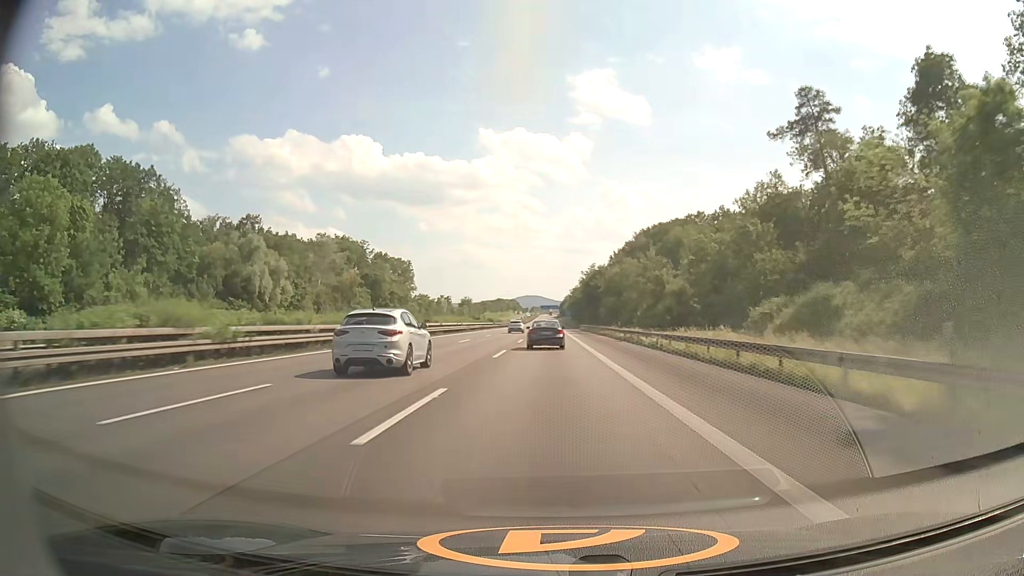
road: motorway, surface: asphalt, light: Day
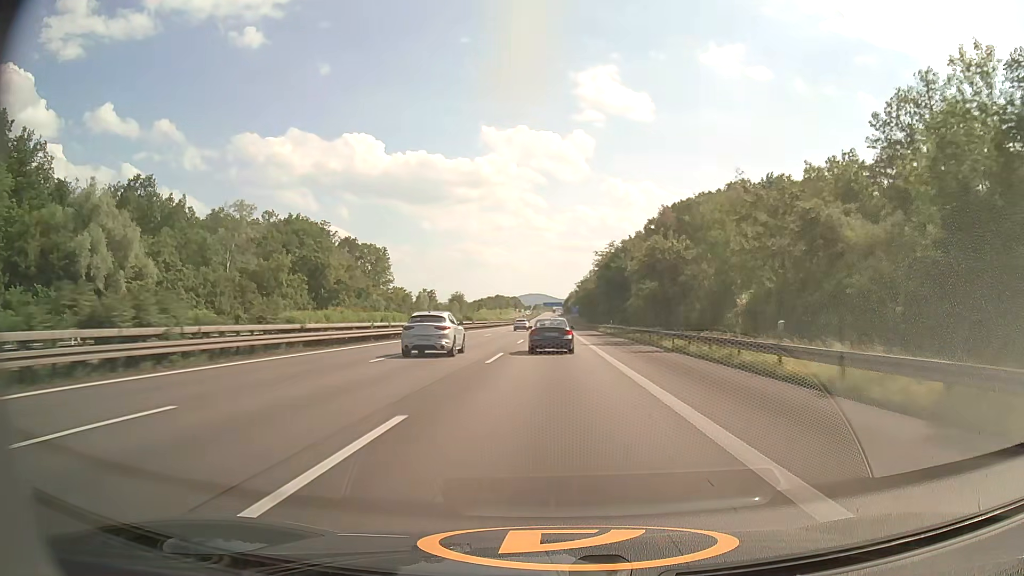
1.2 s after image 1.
(-0.1, +39.6) m; 0°
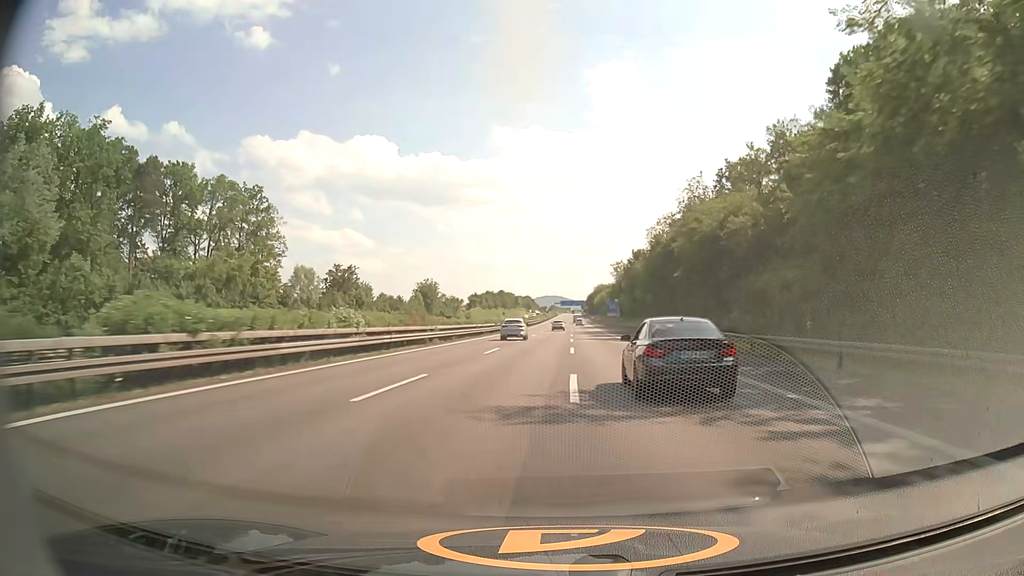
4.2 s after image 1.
(-1.8, +99.3) m; -1°
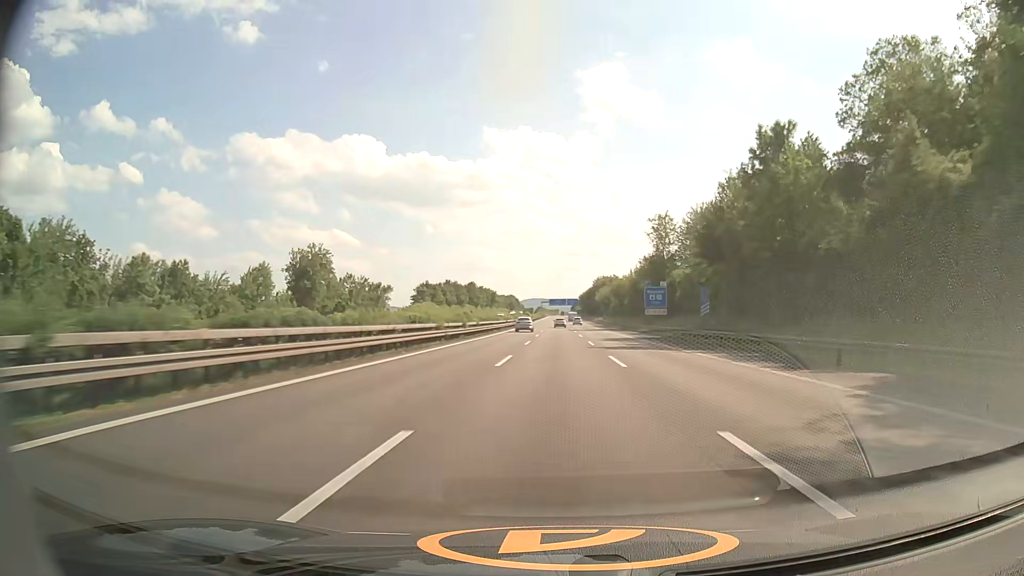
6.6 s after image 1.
(+0.3, +80.8) m; +1°
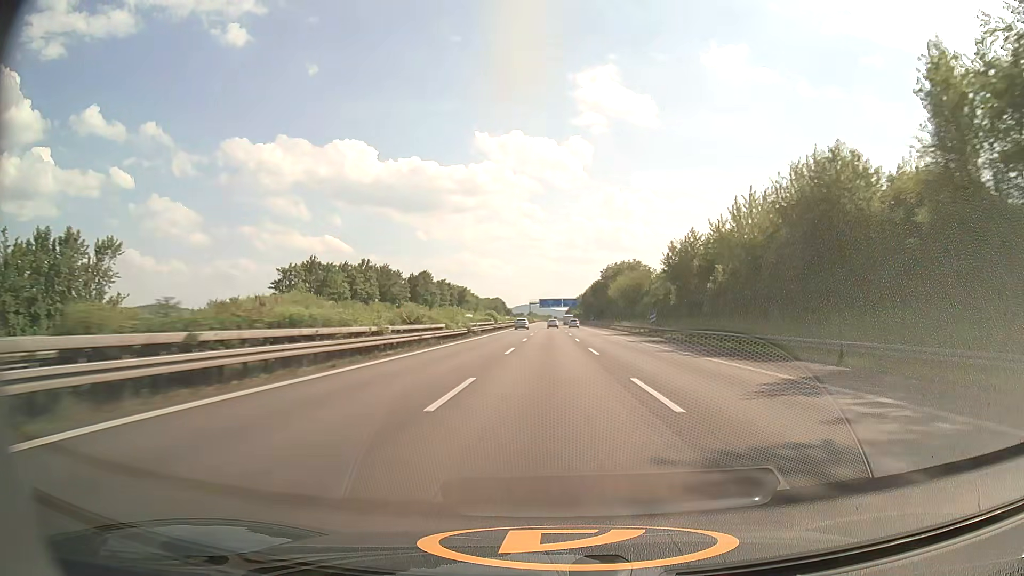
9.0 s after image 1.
(+0.7, +81.4) m; +1°
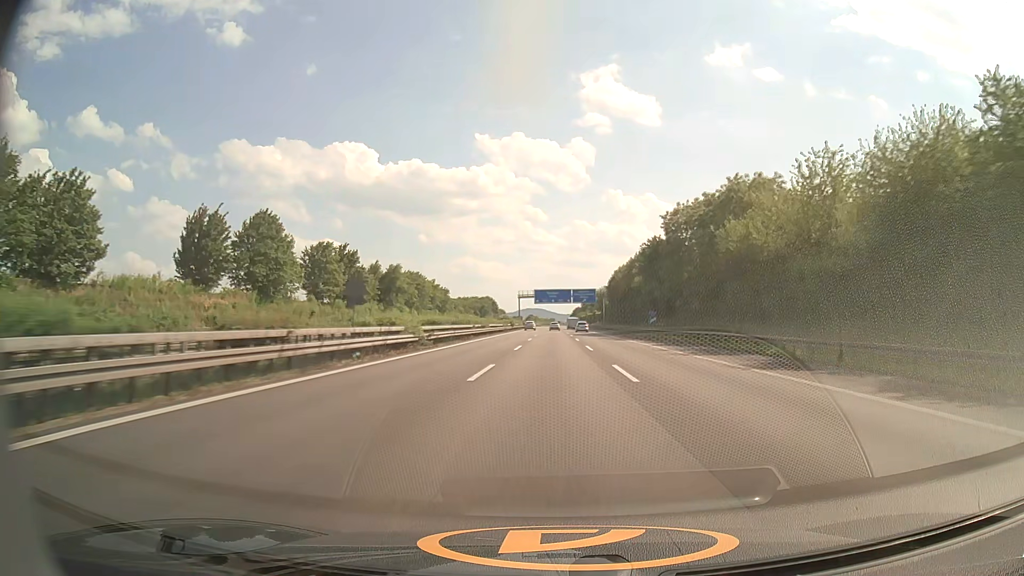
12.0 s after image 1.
(-0.2, +102.1) m; 0°
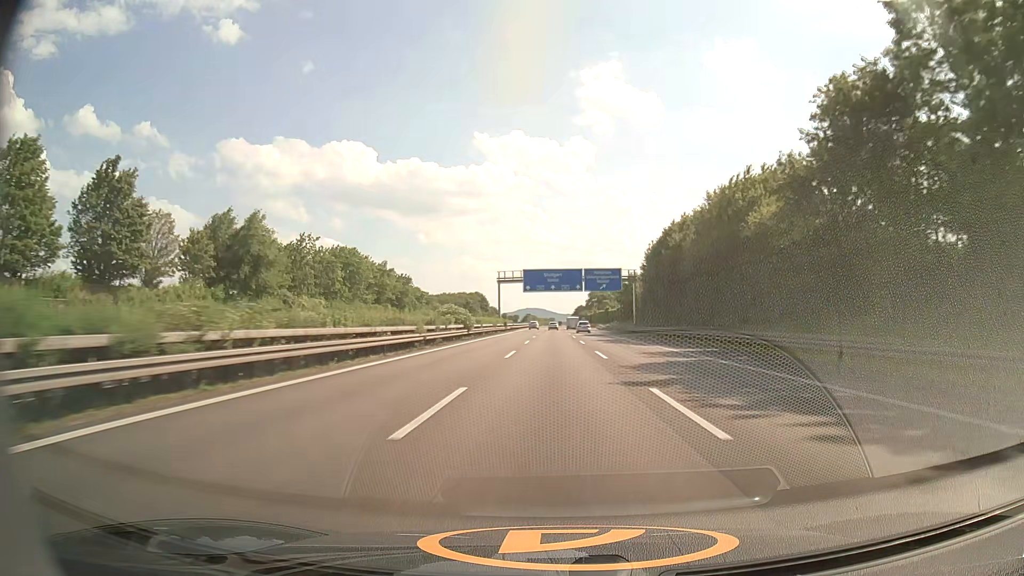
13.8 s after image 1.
(-0.1, +61.3) m; 0°
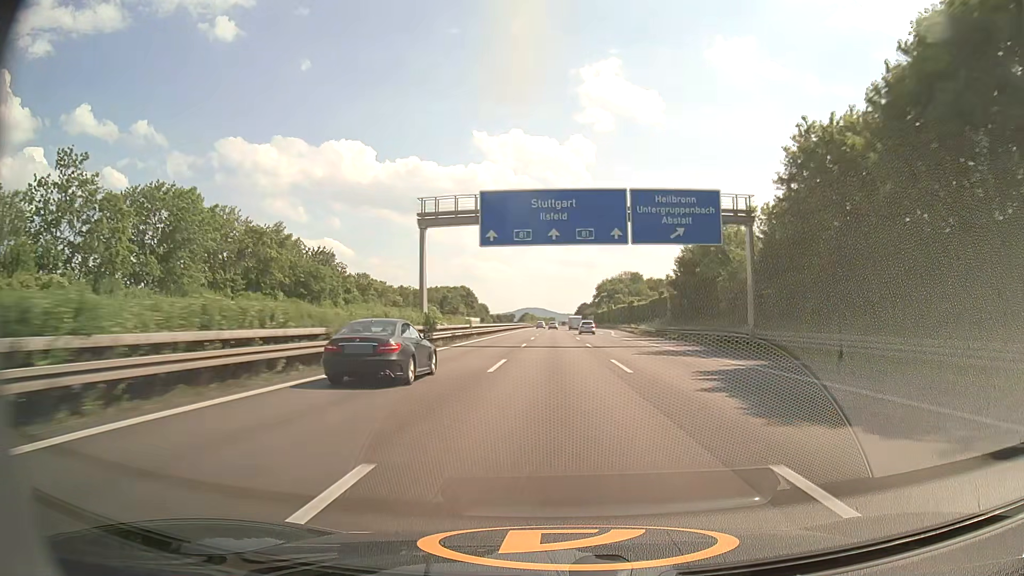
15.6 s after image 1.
(0.0, +61.1) m; 0°
(0, +10) (0, +20) (0, +30) (0, +40) (0, +50) (0, +60) (0, +70) (0, +80) (0, +90) (0, +100) m
